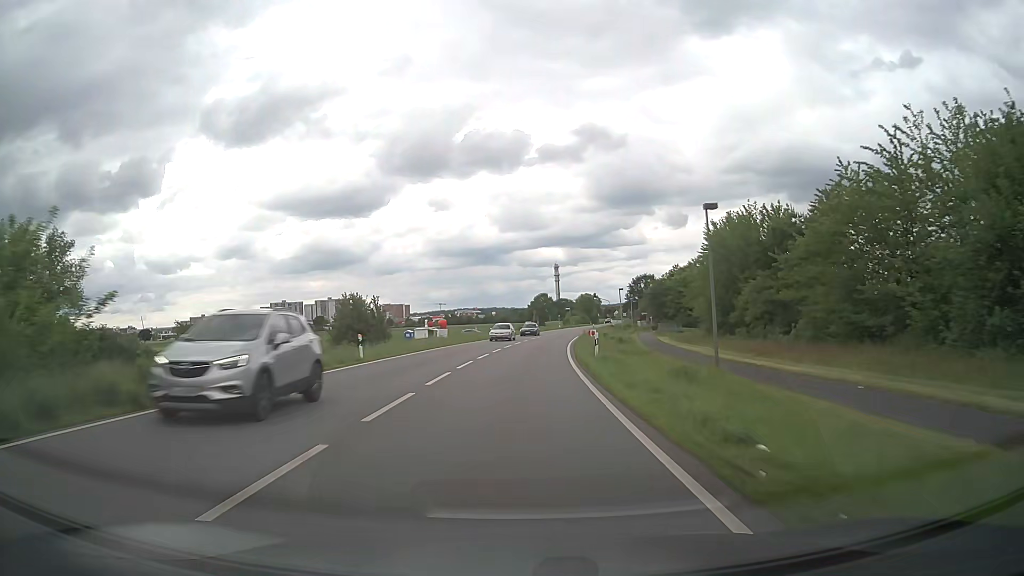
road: primary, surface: asphalt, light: Day
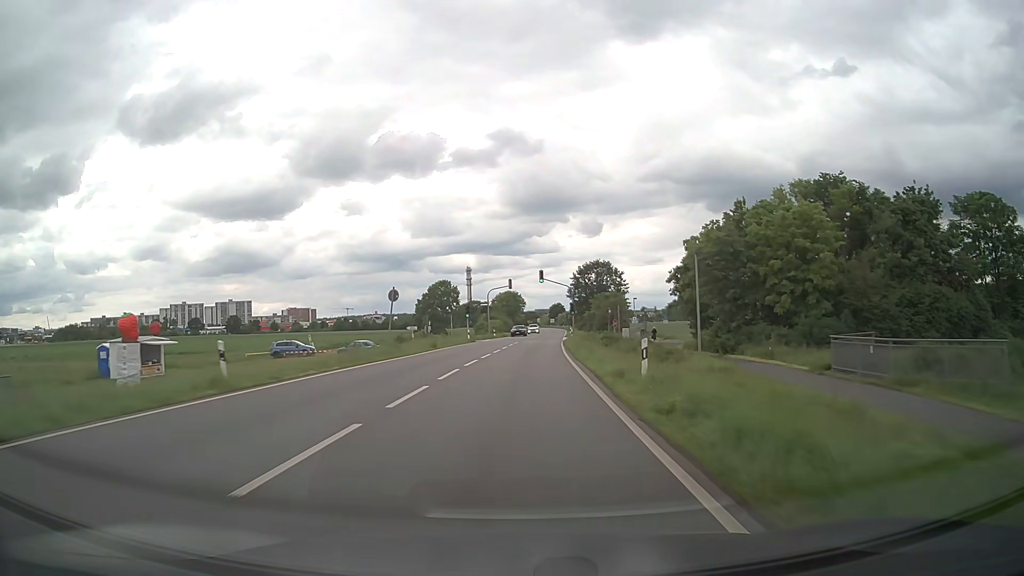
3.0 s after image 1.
(+3.8, +64.6) m; +7°
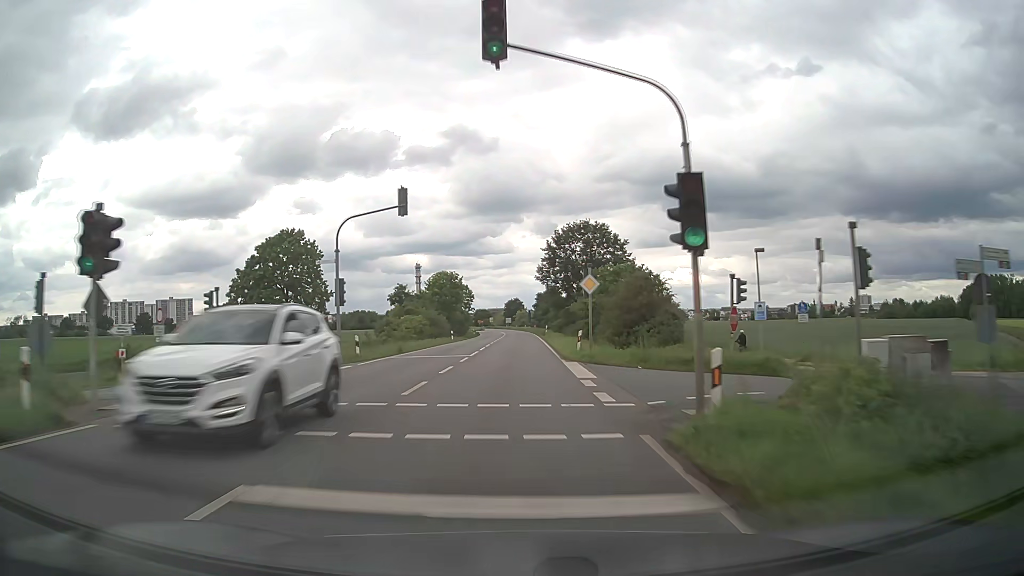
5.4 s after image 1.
(+2.1, +53.1) m; +4°
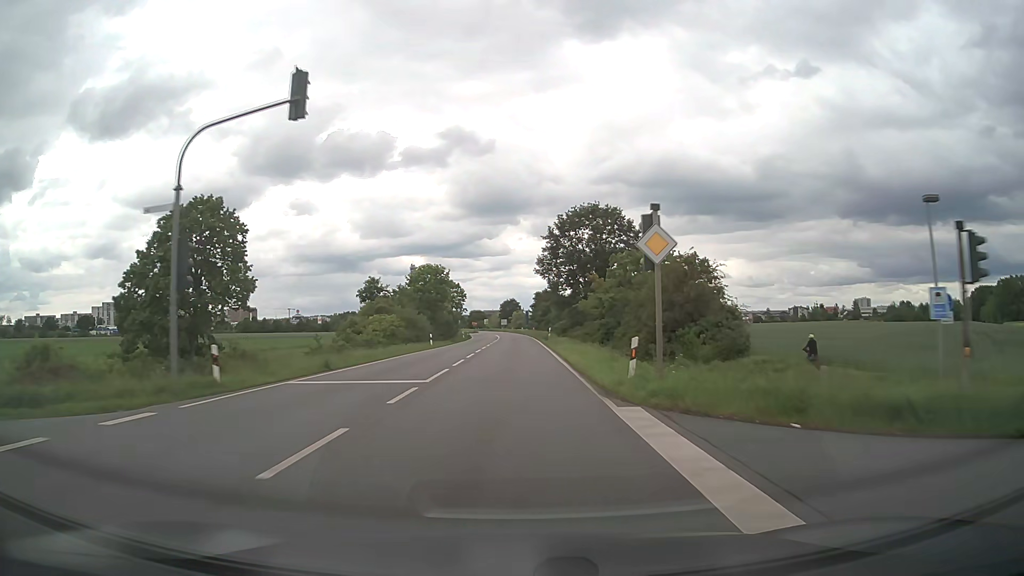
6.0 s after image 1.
(+0.1, +13.4) m; 0°
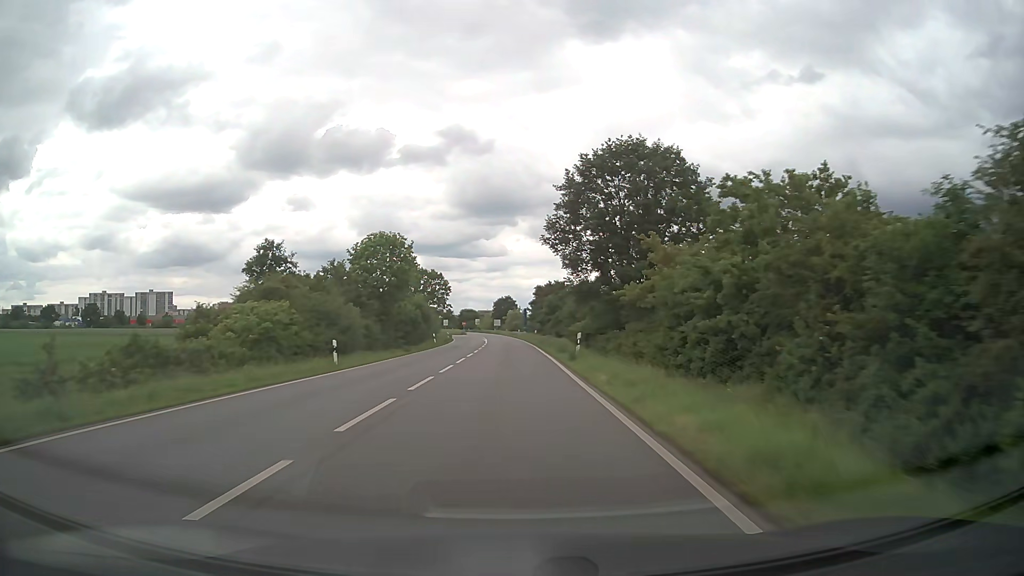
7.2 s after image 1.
(+0.1, +26.9) m; 0°
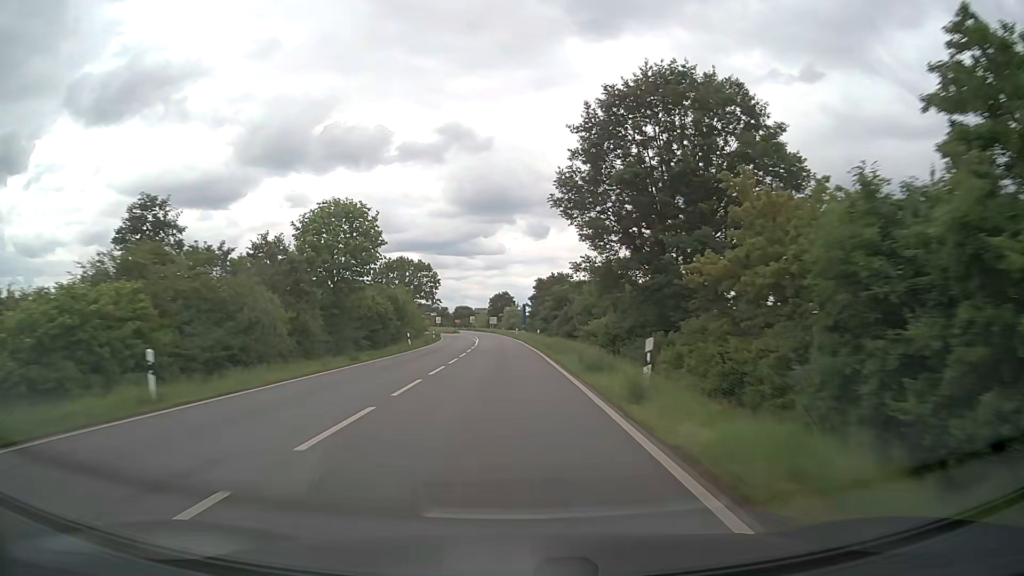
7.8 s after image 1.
(0.0, +13.5) m; 0°
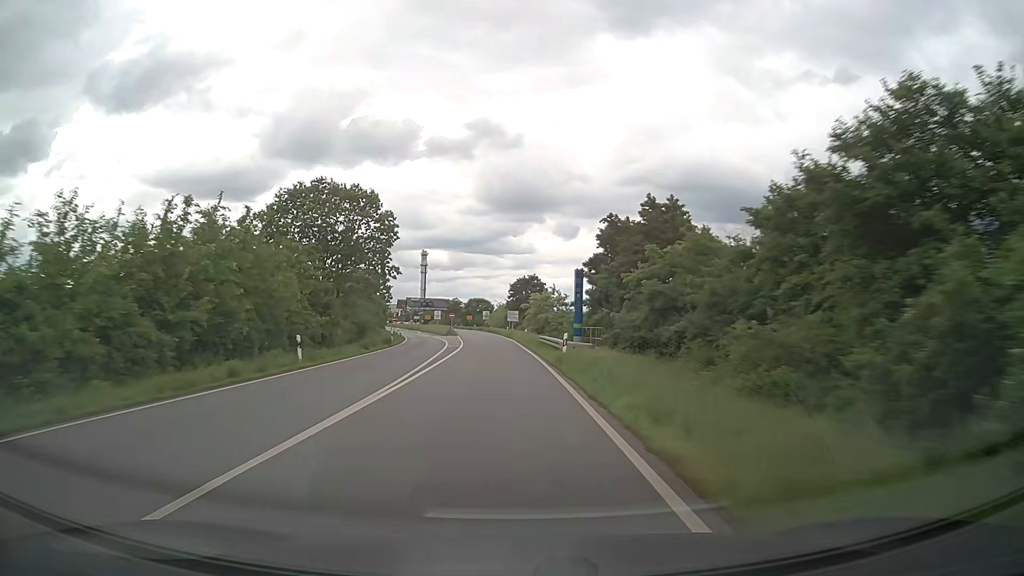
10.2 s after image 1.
(-0.5, +54.2) m; -2°
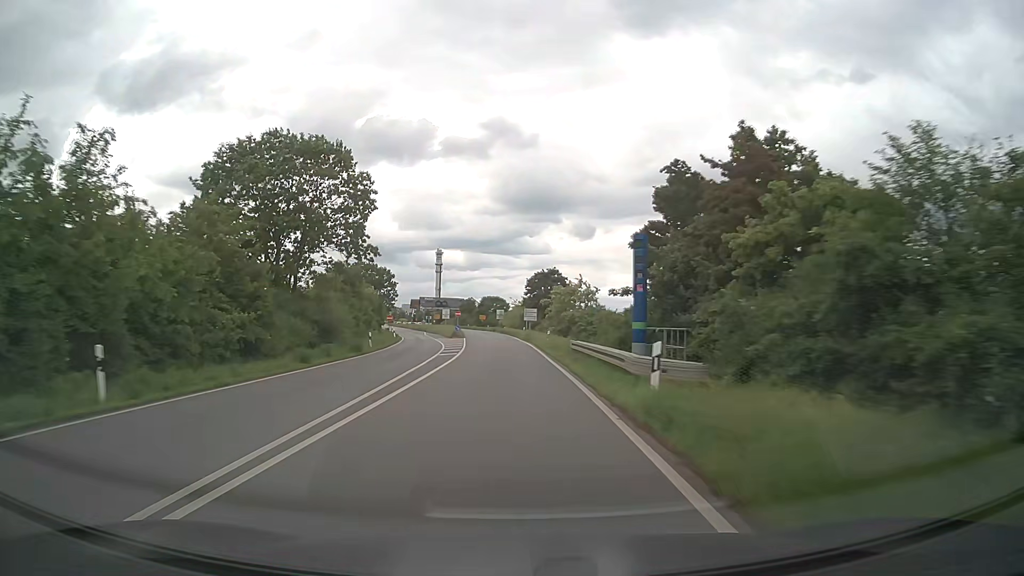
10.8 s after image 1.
(-0.1, +13.5) m; -1°
(0, +10) (0, +20) (-1, +30) (-1, +40) (-2, +50) (-3, +60) (-4, +70) (-5, +80) (-6, +90) (-7, +100) m
